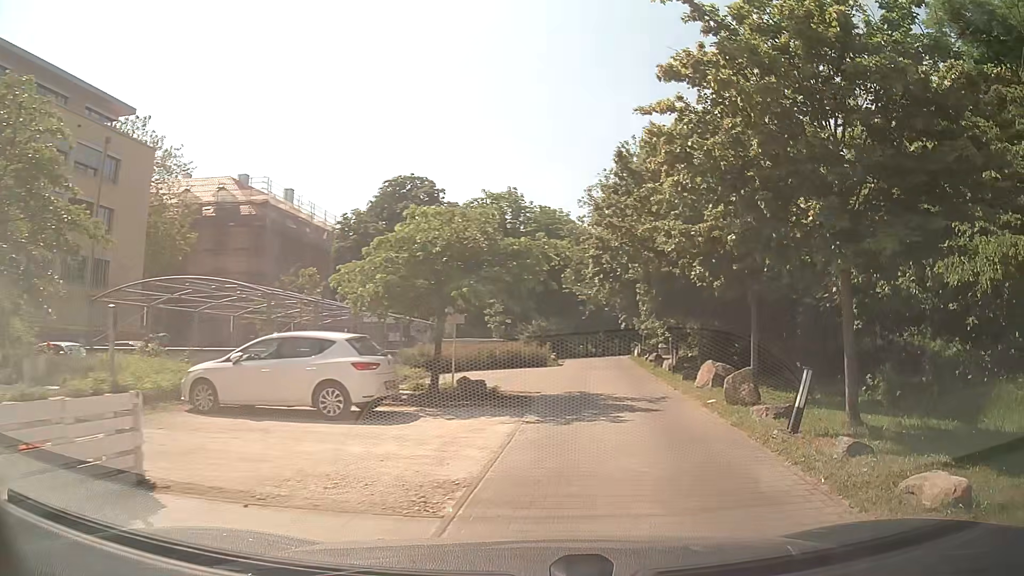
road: service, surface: paved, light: Day
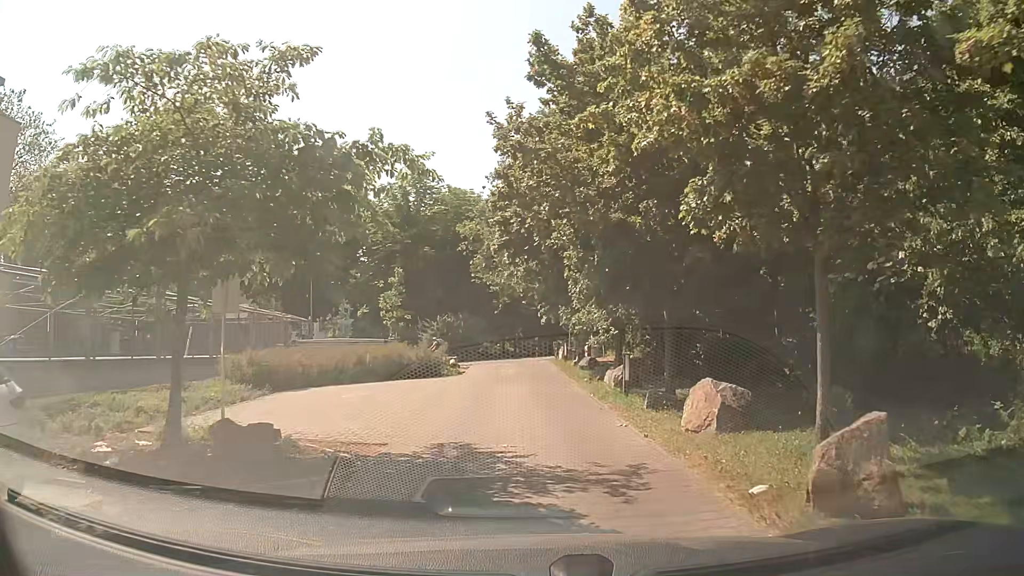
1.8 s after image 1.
(+0.6, +7.8) m; +4°
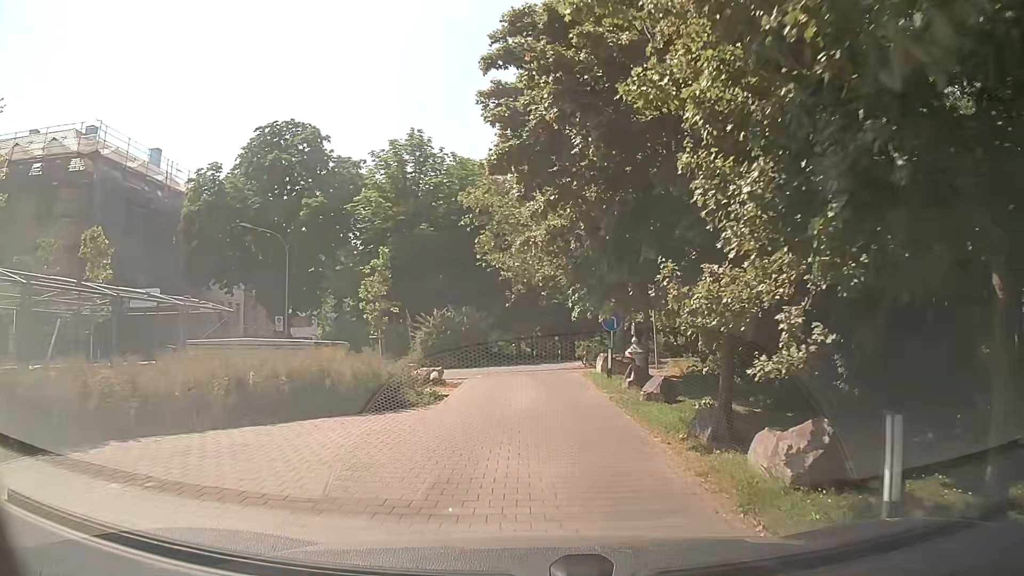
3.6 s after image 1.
(0.0, +9.2) m; +1°
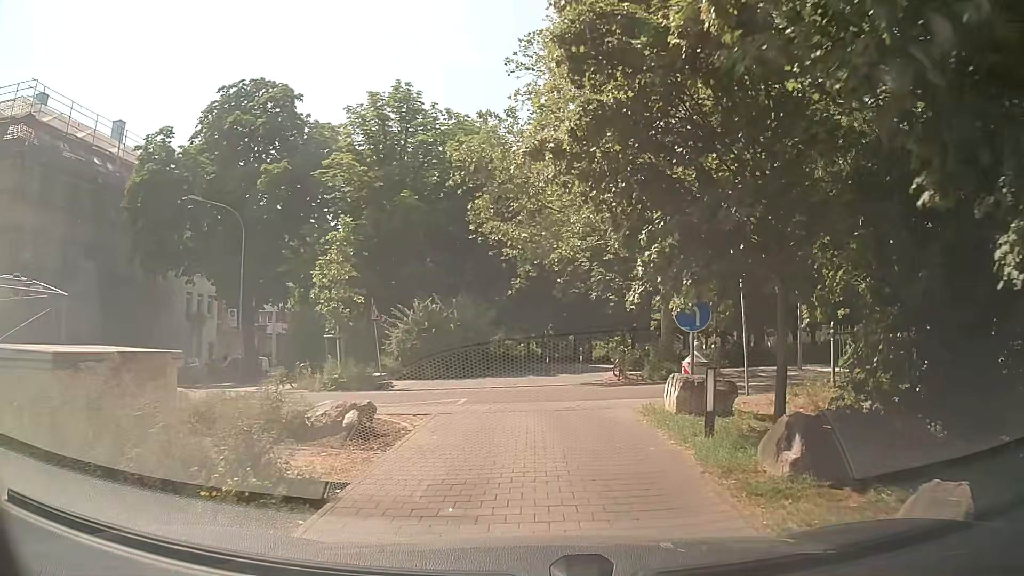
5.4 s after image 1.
(-0.3, +8.6) m; -3°
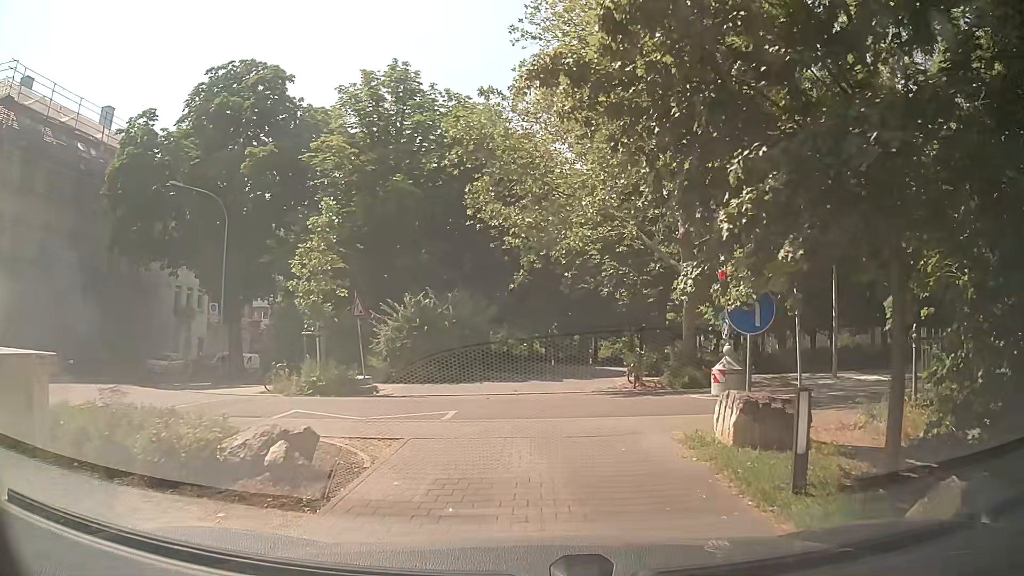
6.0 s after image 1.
(0.0, +2.6) m; 0°
